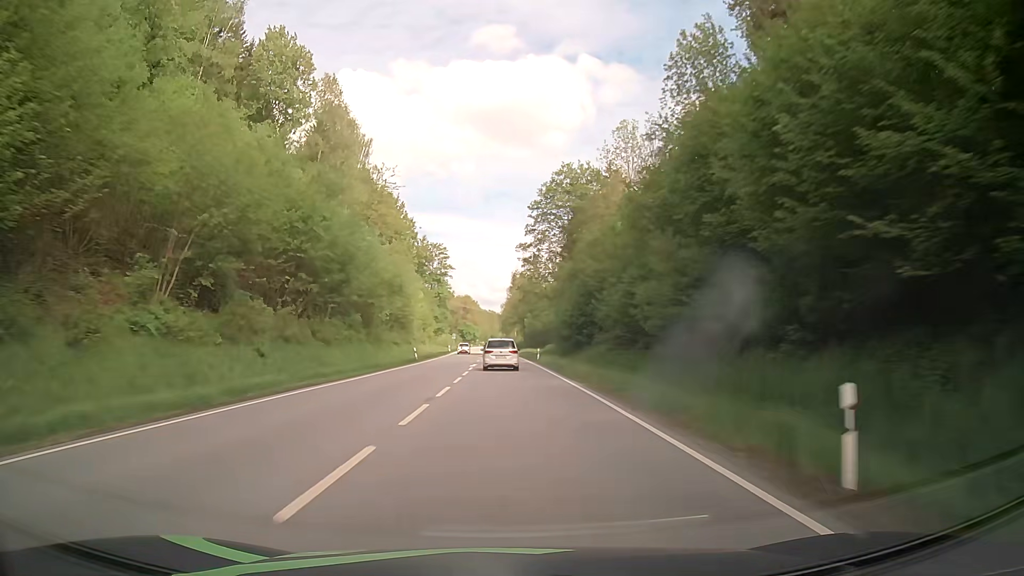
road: primary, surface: asphalt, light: Day
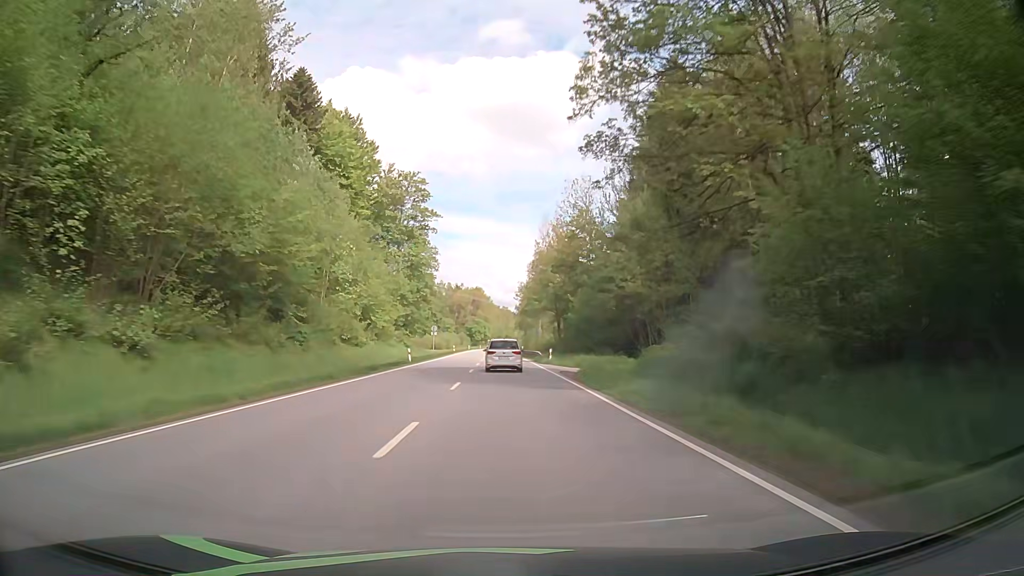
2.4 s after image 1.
(-0.9, +57.9) m; -1°
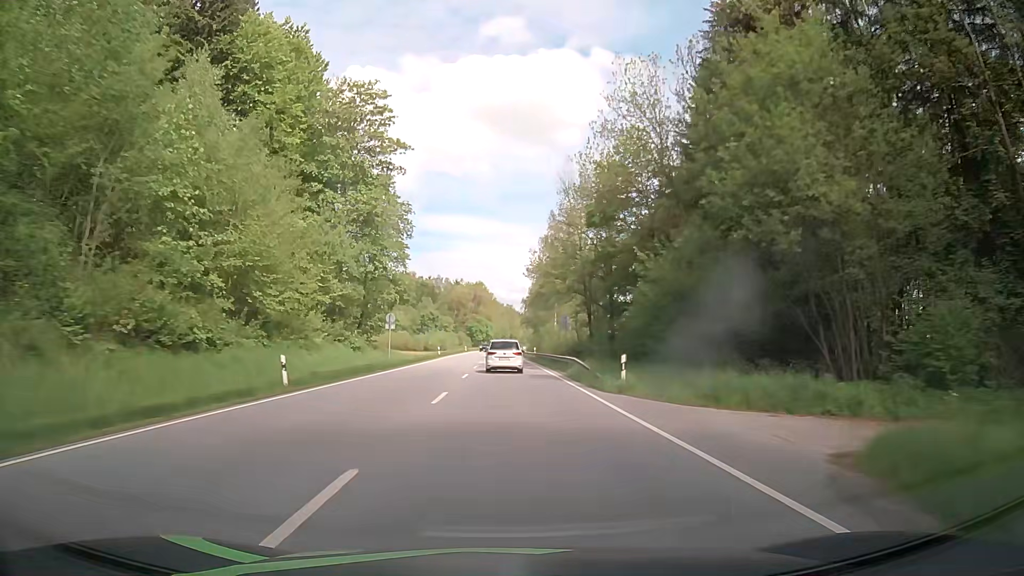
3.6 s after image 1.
(-0.2, +28.9) m; 0°
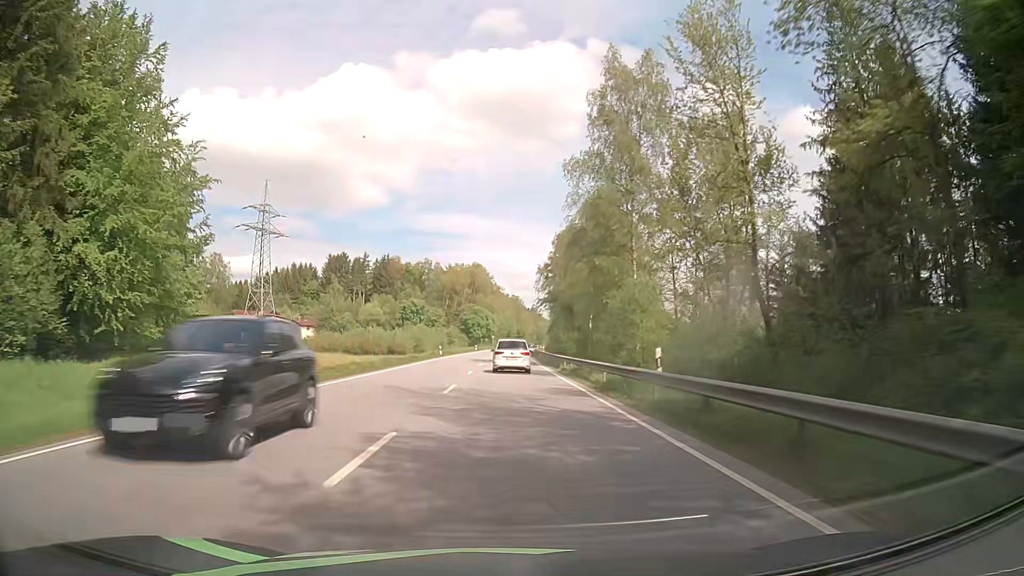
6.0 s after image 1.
(-0.6, +57.3) m; -1°
